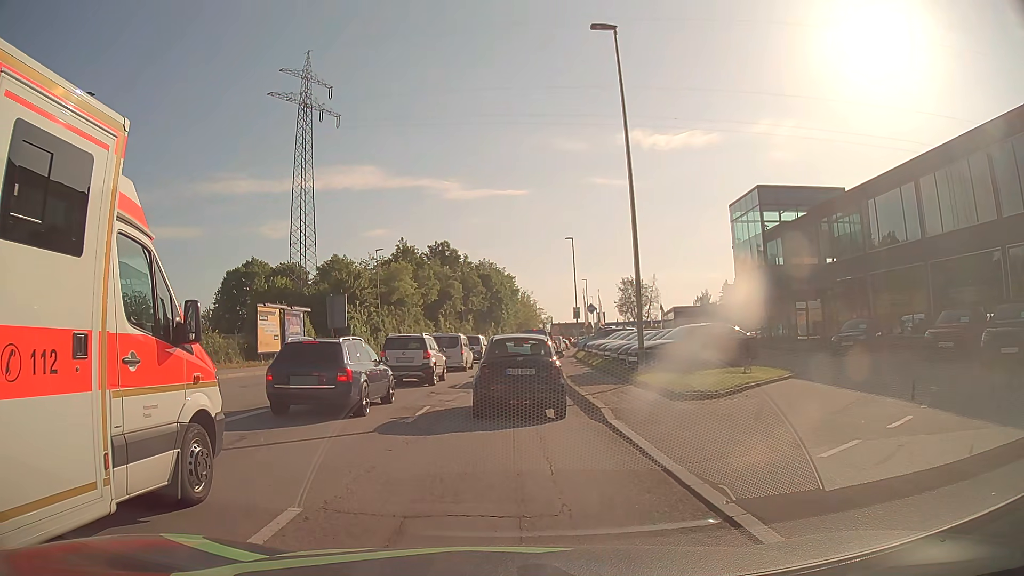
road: tertiary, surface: asphalt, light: Day
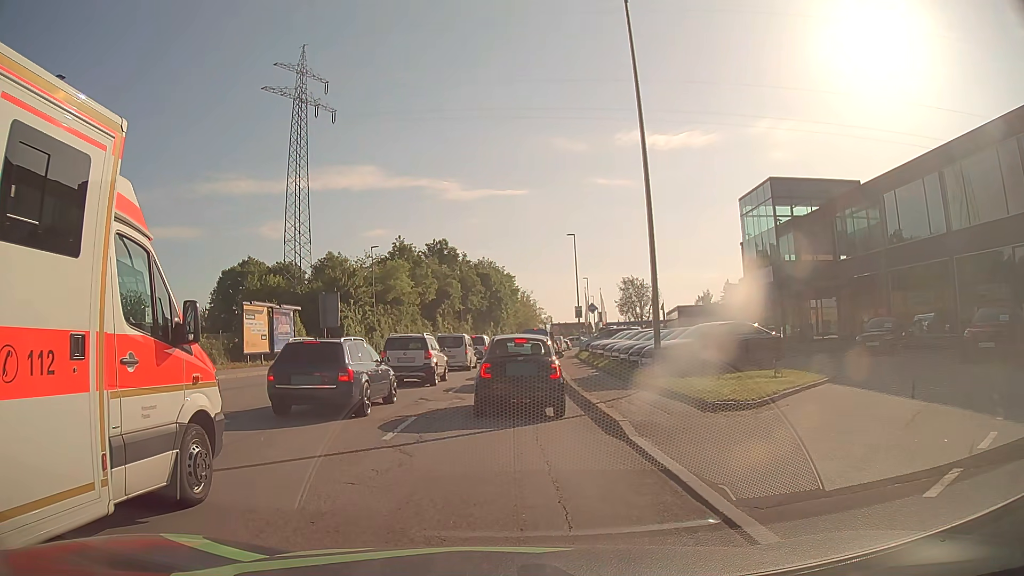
(-0.1, +2.1) m; -1°
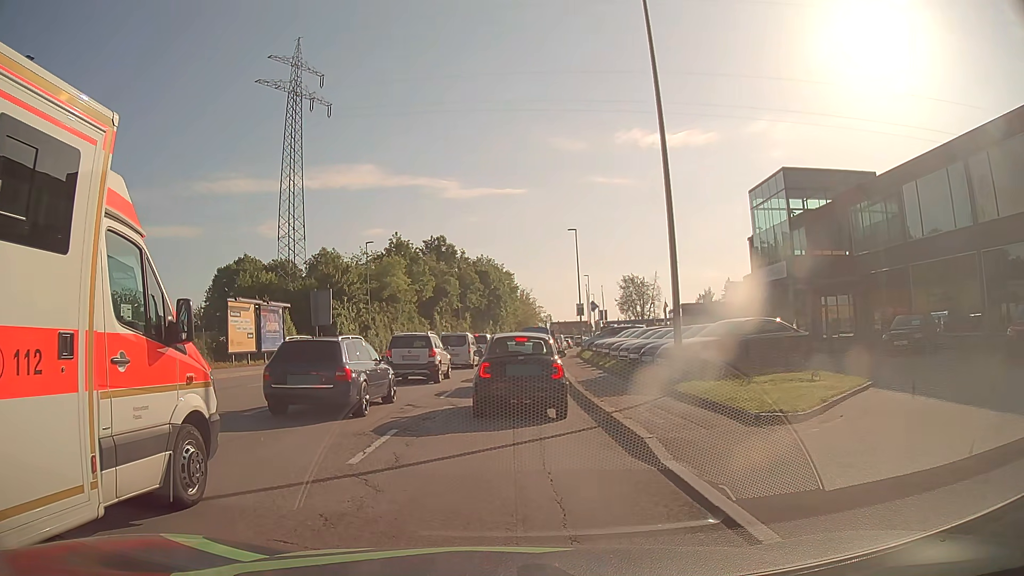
(0.0, +2.0) m; 0°
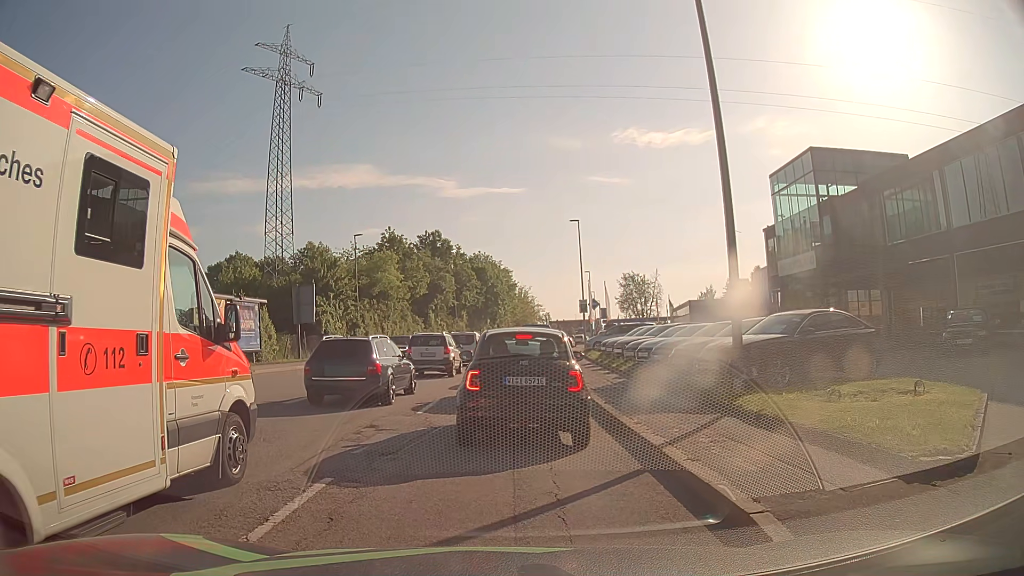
(0.0, +3.8) m; 0°
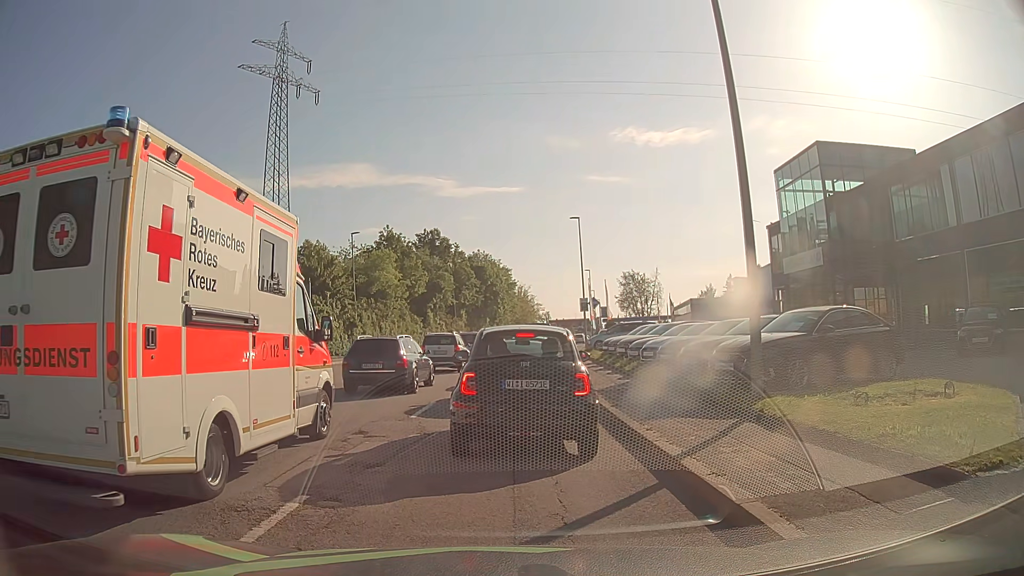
(0.0, +0.8) m; 0°
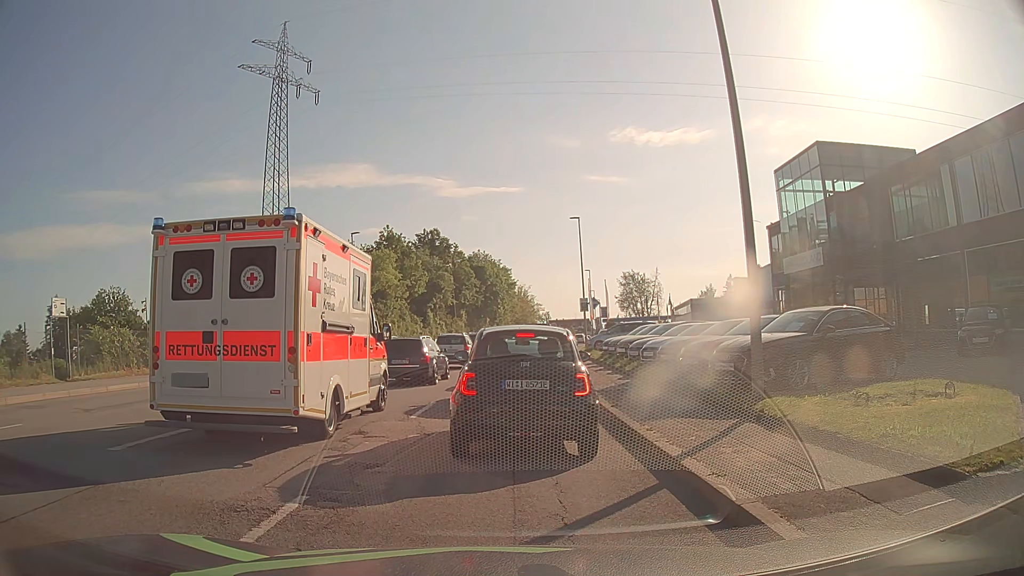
(0.0, +0.1) m; 0°
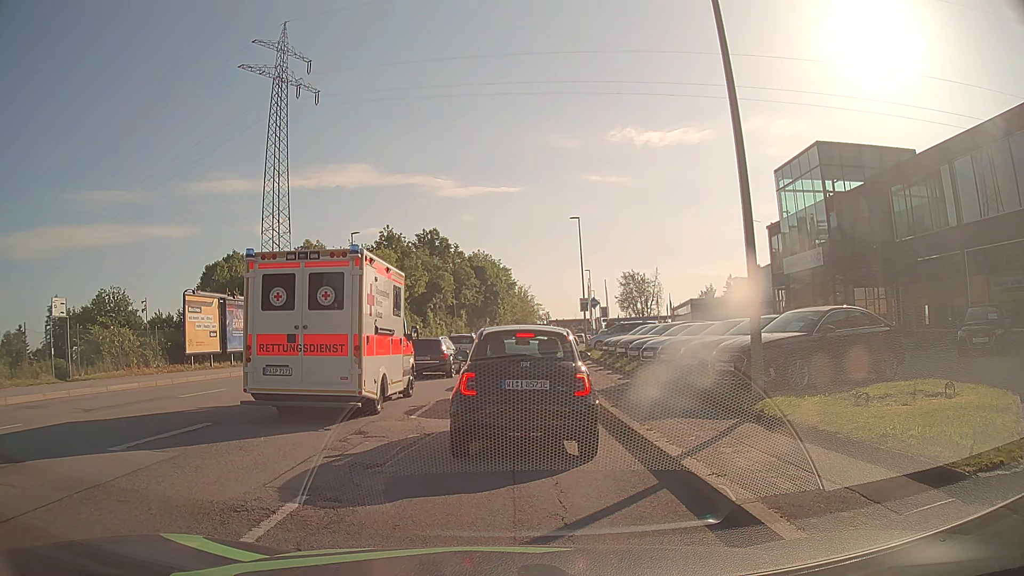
(0.0, 0.0) m; 0°
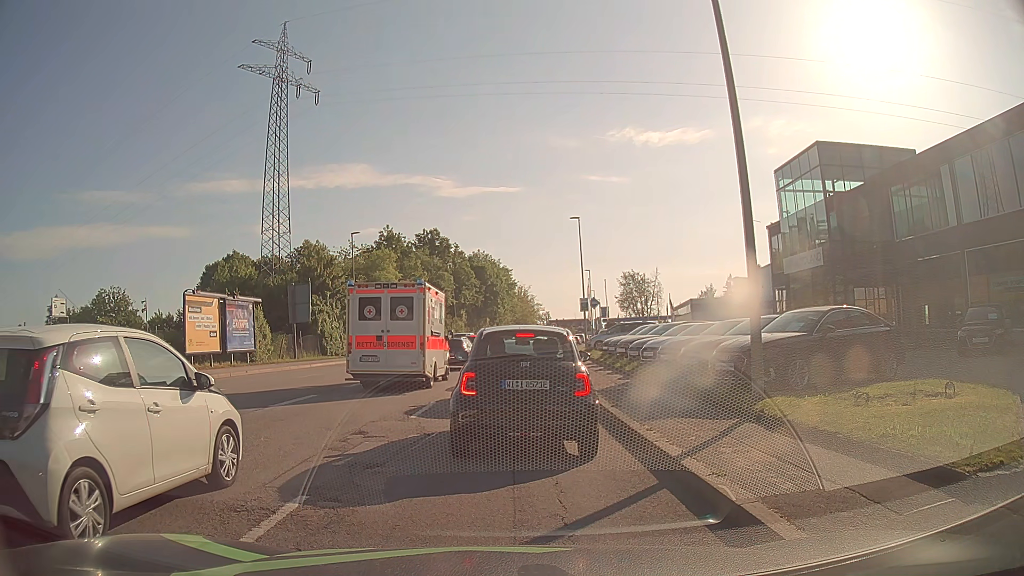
(0.0, 0.0) m; 0°
